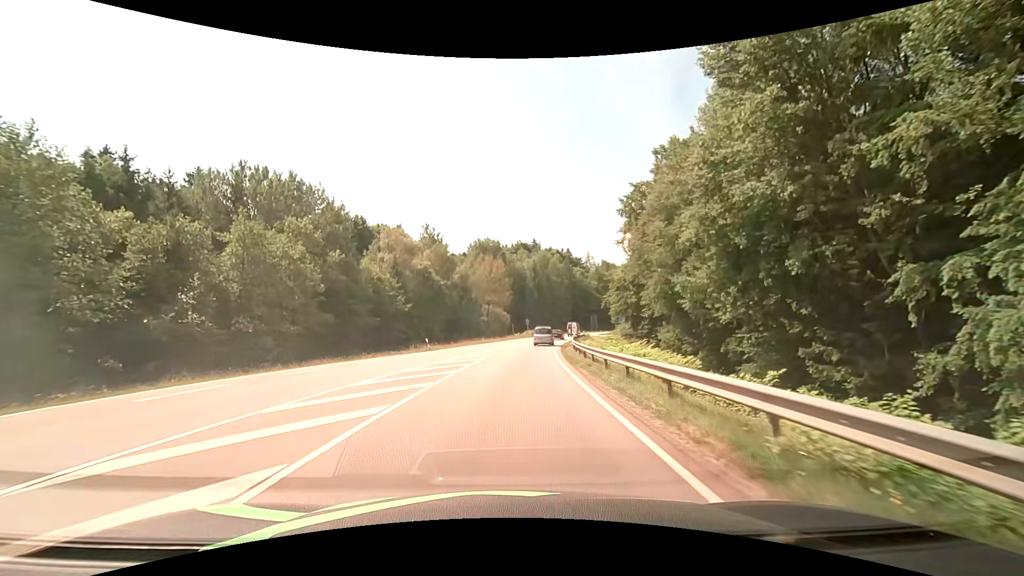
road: secondary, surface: asphalt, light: Day
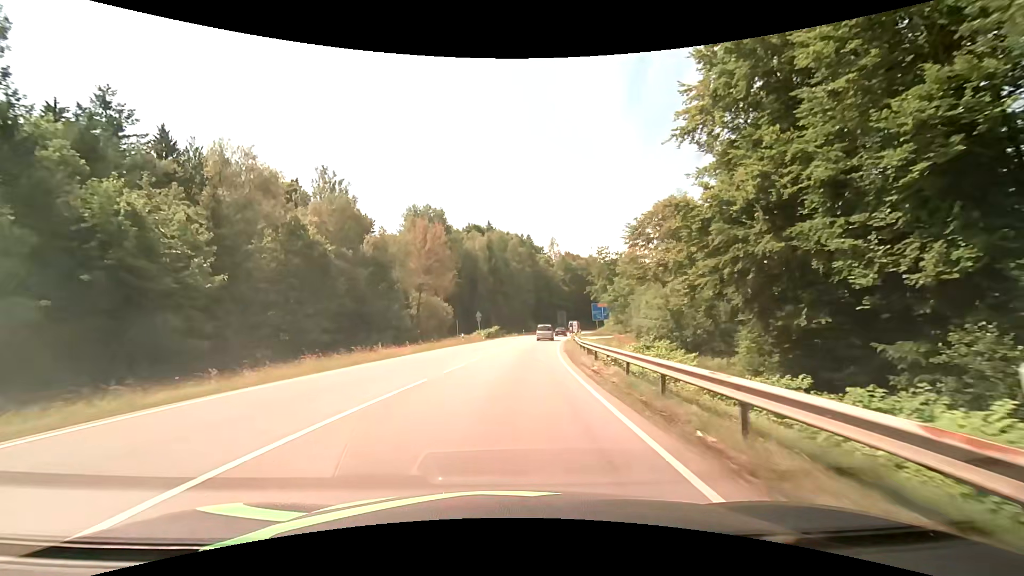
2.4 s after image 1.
(+1.8, +35.8) m; +6°
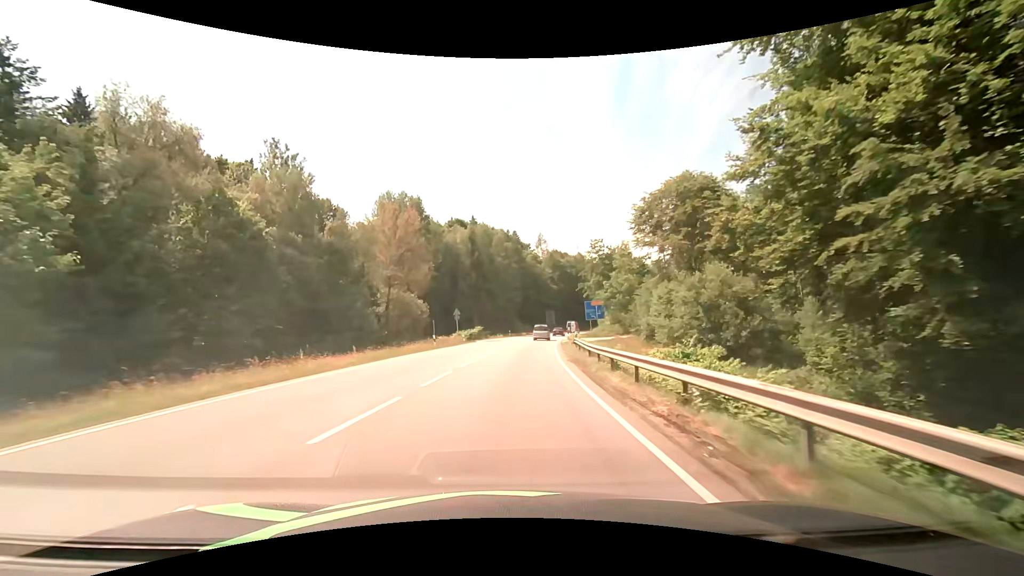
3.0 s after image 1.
(+0.1, +9.7) m; +2°
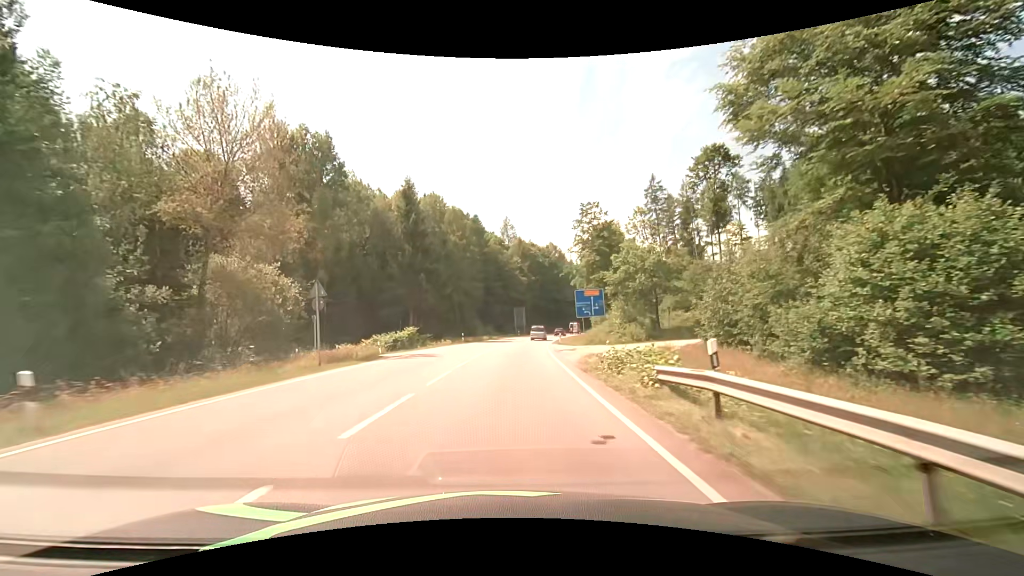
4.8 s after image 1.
(+1.1, +29.9) m; +5°
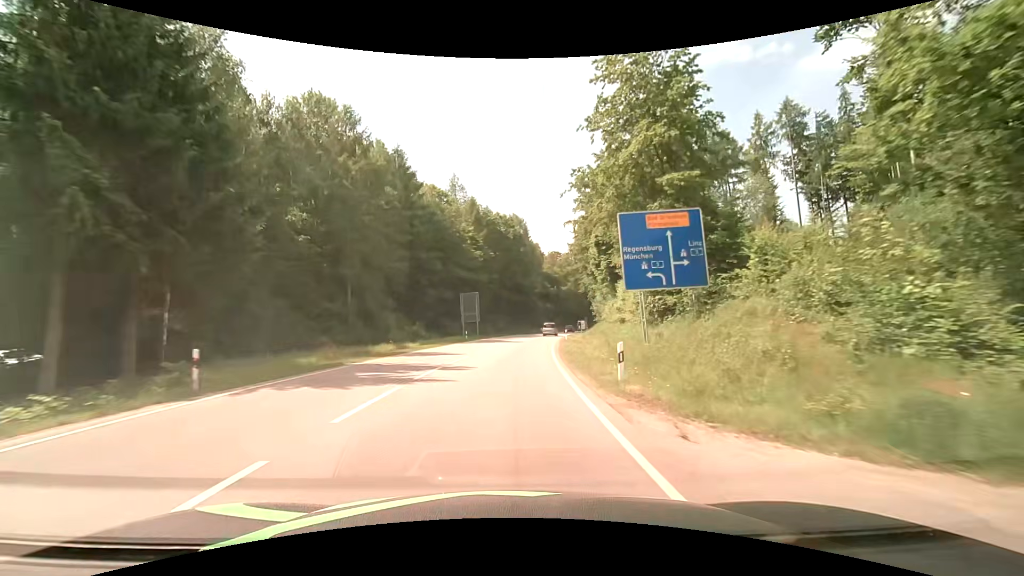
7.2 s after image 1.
(+1.4, +41.1) m; +5°
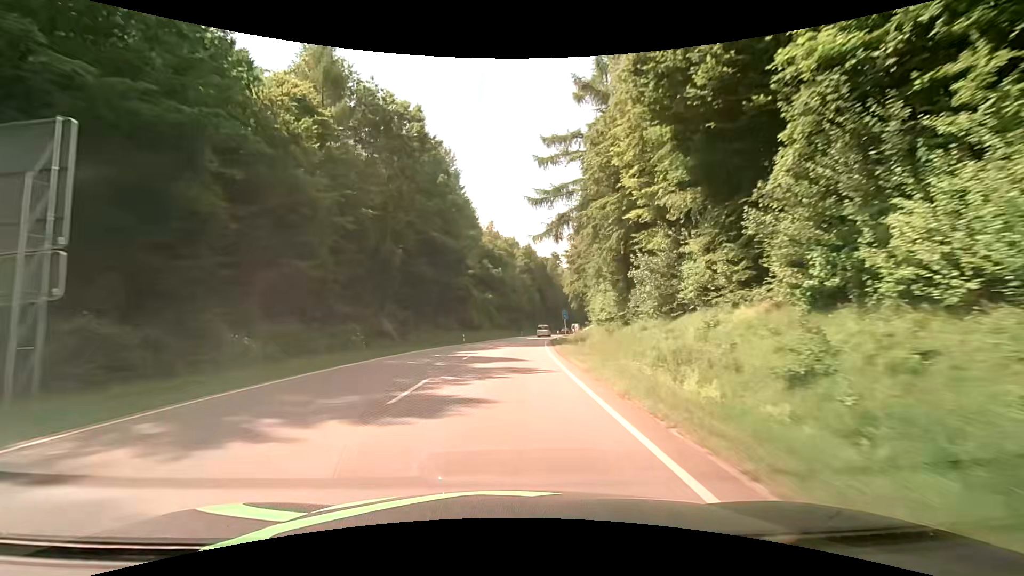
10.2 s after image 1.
(+3.0, +52.5) m; +7°
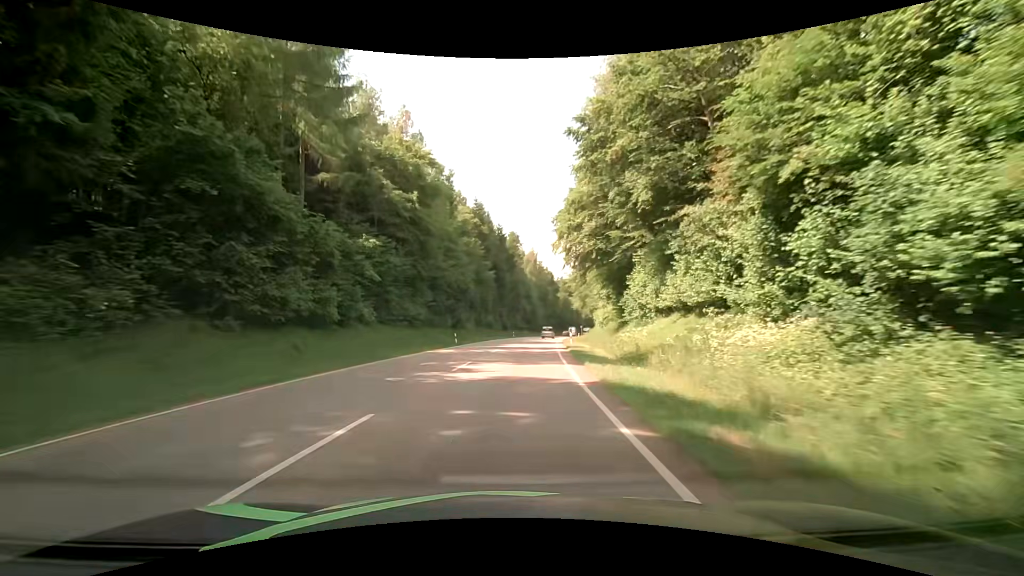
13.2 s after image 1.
(+2.7, +53.3) m; +6°
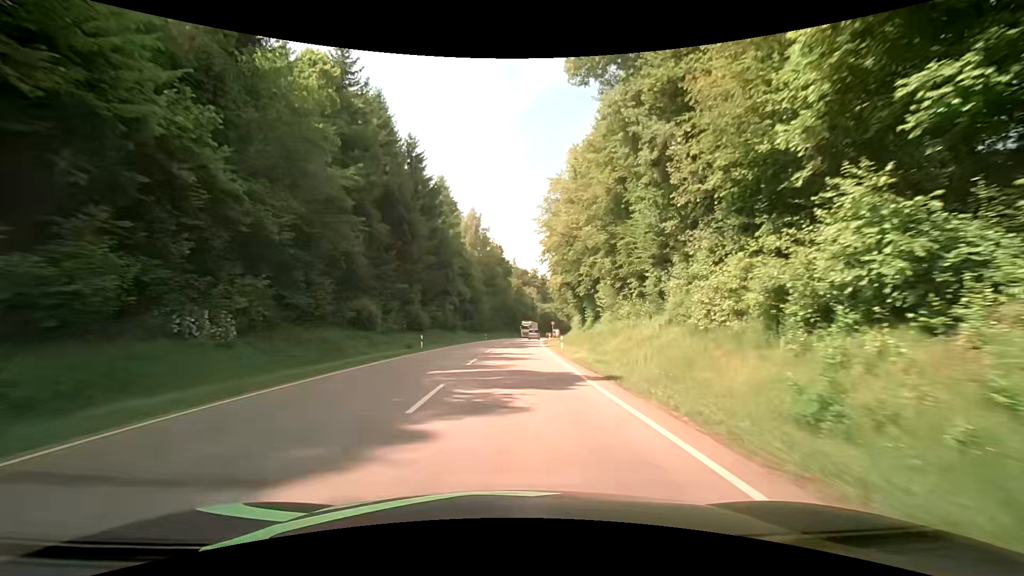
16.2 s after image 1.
(+3.4, +53.8) m; +7°
(0, +10) (0, +20) (+1, +30) (+1, +40) (+2, +50) (+2, +60) (+3, +70) (+4, +80) (+5, +90) (+6, +100) m
